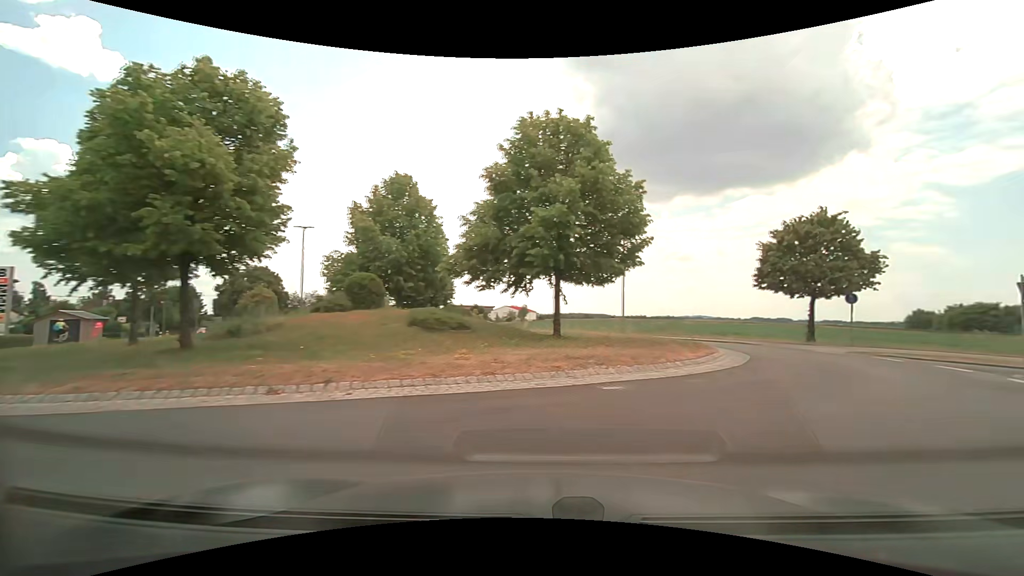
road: secondary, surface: asphalt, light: Day
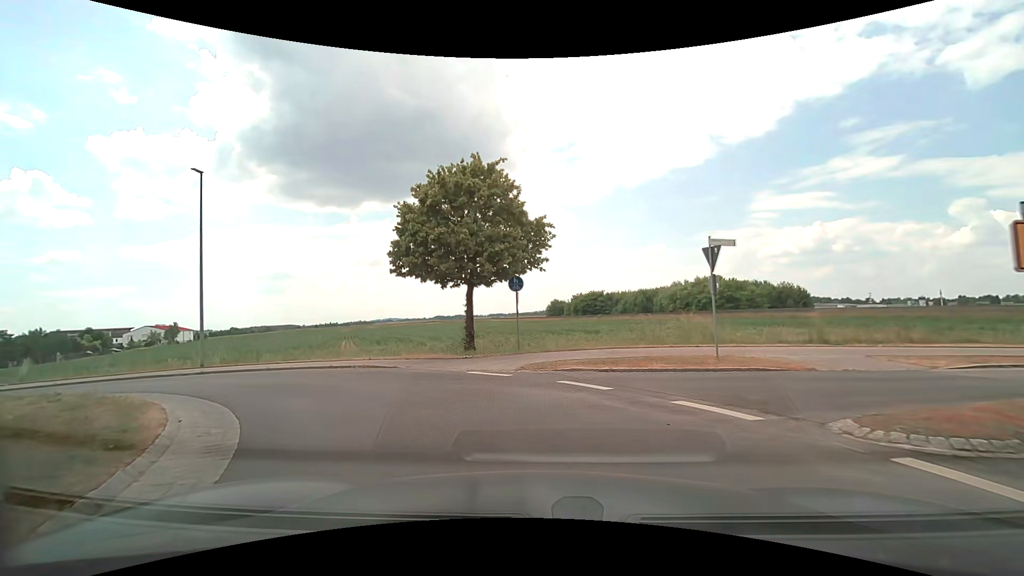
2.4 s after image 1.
(+5.6, +12.0) m; +36°
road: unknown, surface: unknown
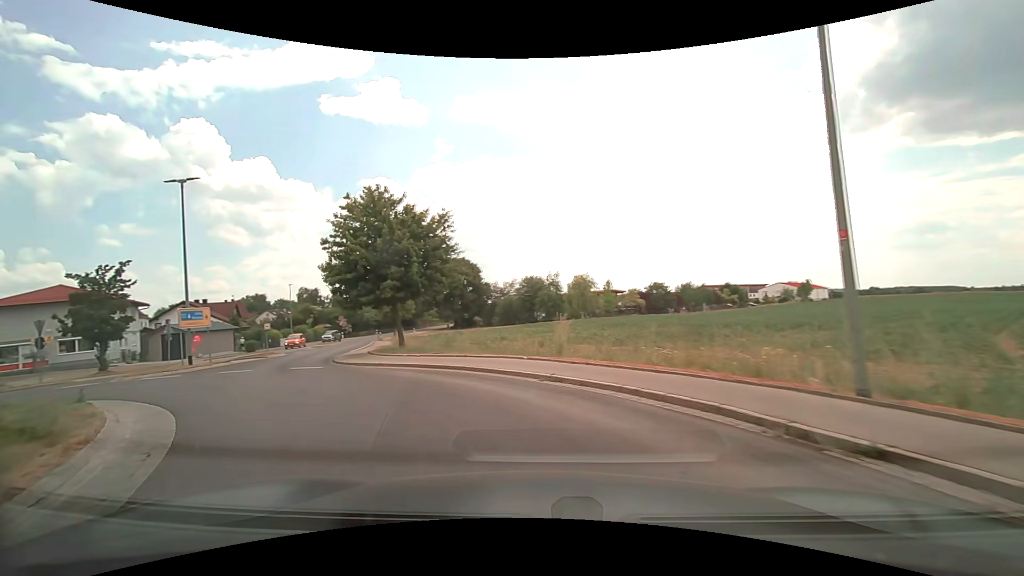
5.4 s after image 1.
(-8.5, +15.6) m; -64°
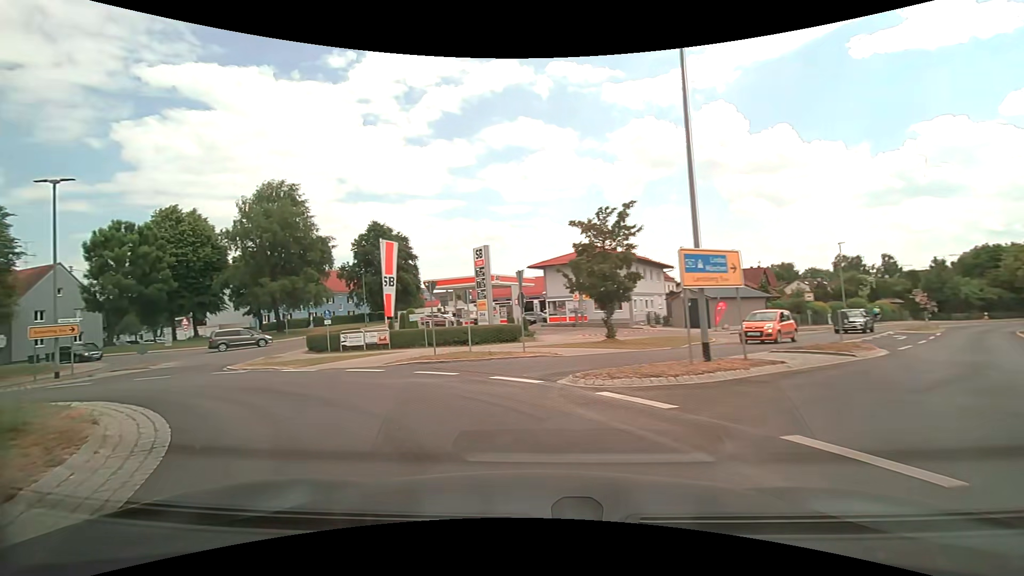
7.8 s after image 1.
(-7.3, +13.4) m; -55°
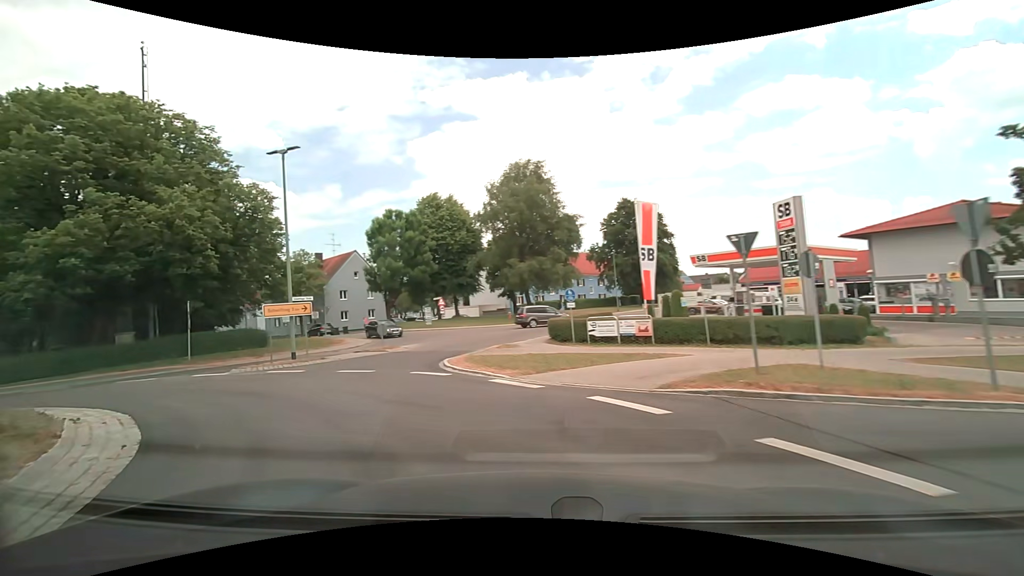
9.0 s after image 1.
(-1.8, +7.8) m; -28°
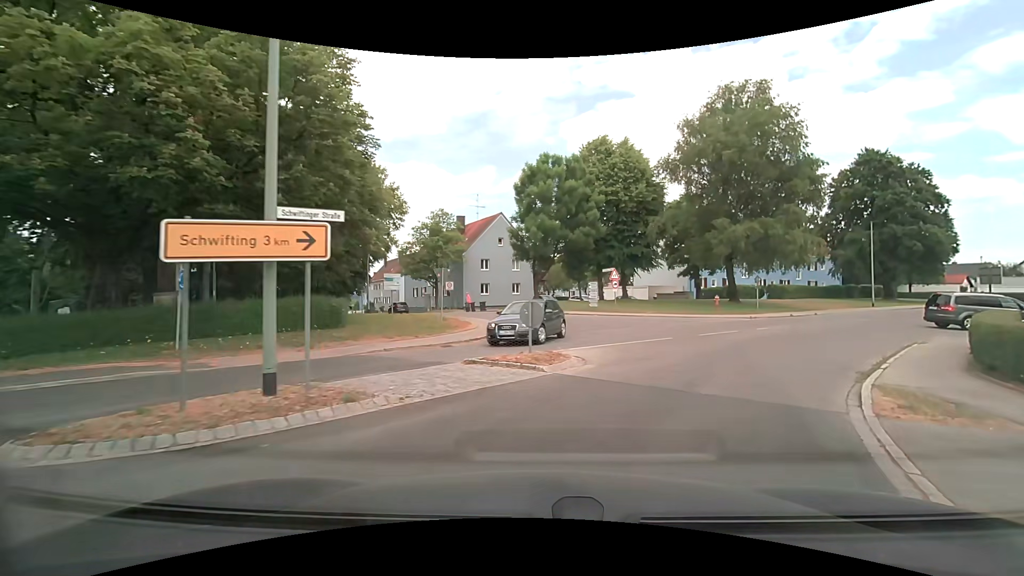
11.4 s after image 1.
(-4.4, +14.4) m; -18°
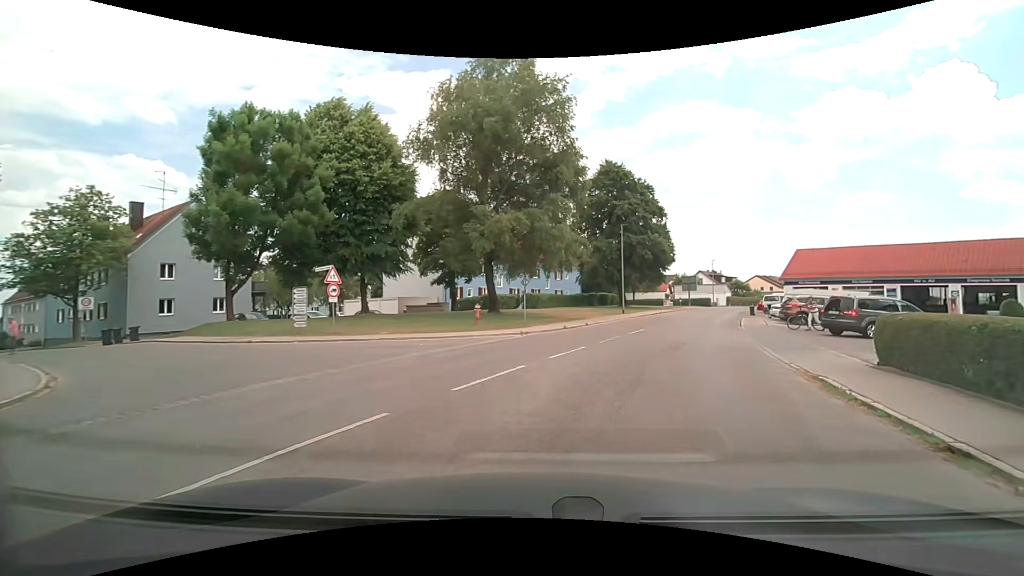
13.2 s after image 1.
(+2.6, +11.2) m; +27°
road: unclassified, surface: asphalt
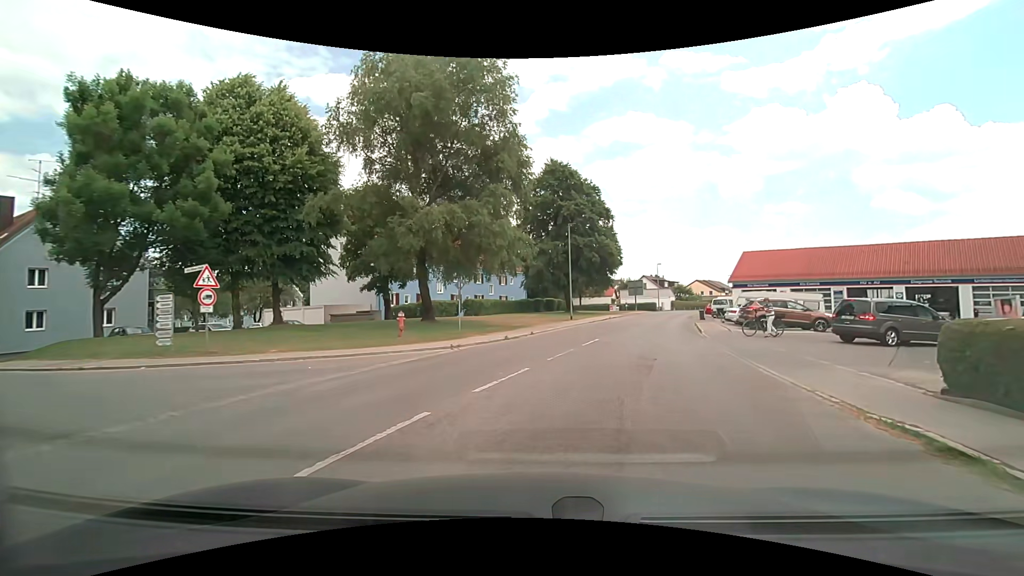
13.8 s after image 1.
(+0.2, +4.0) m; +6°
(+1, +10) (+3, +20) (+6, +29) (+9, +39) (+12, +48) (+15, +58) (+18, +67) (+22, +77) (+26, +86) (+32, +94) m
